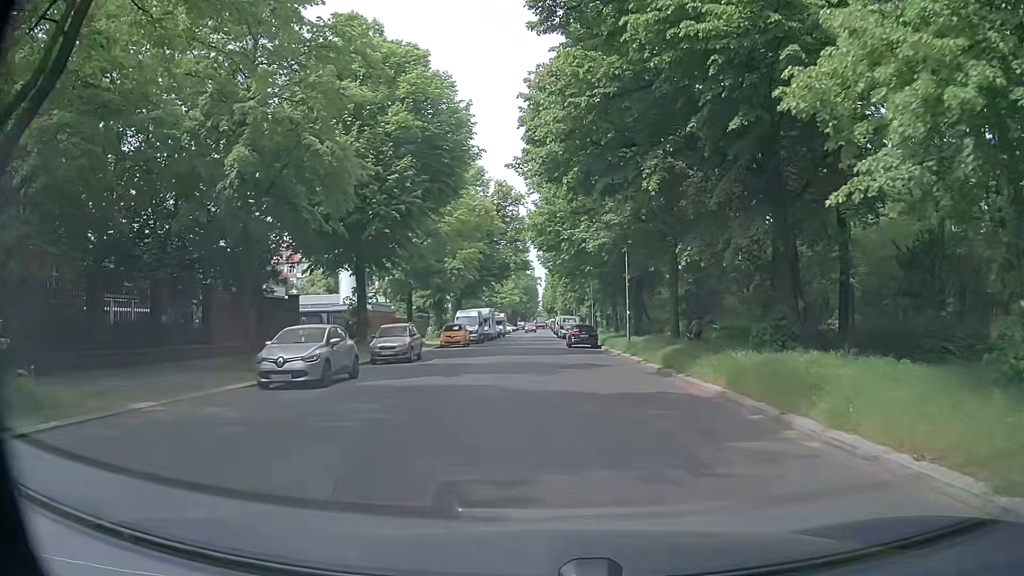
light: Day
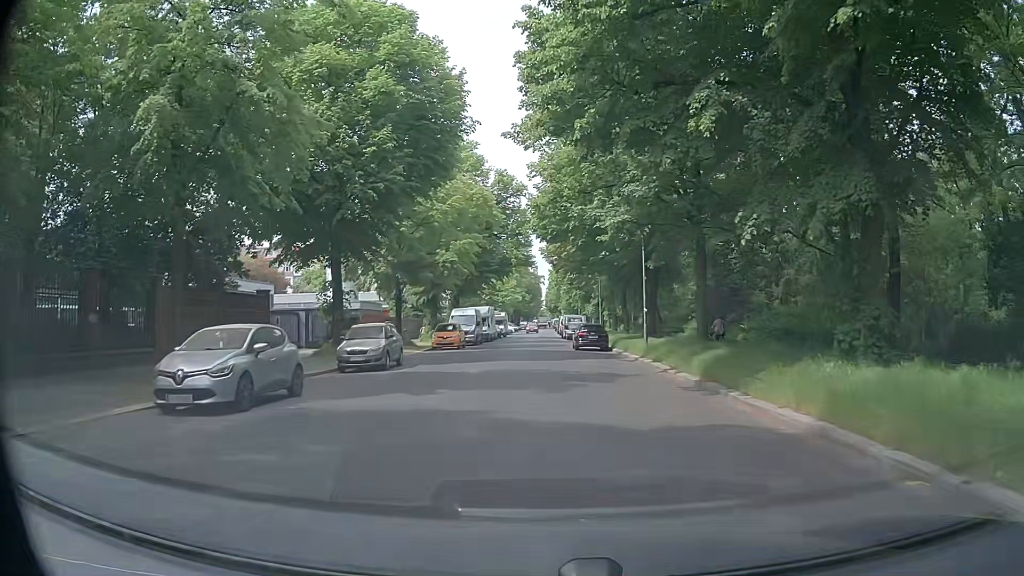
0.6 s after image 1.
(0.0, +4.6) m; 0°
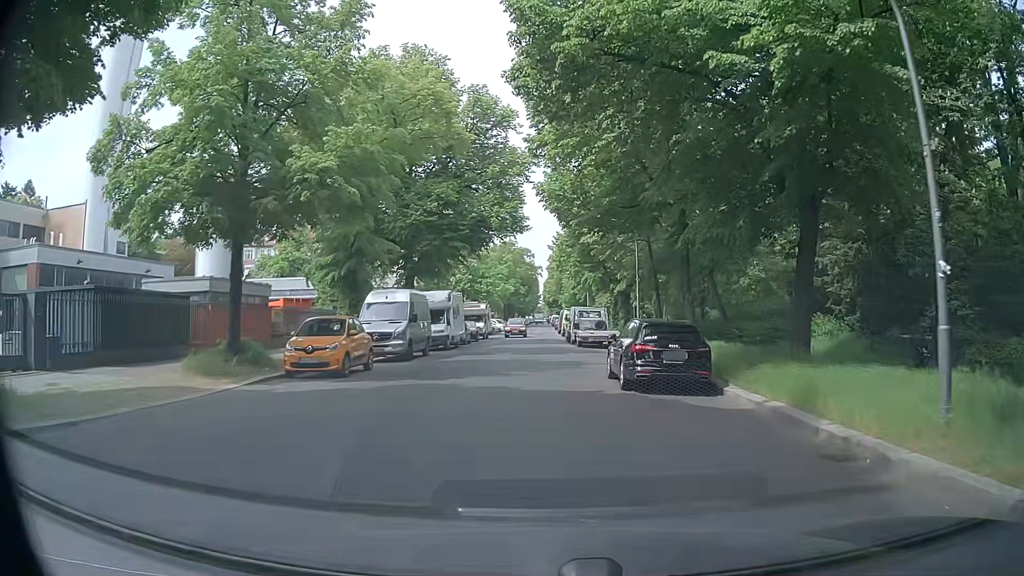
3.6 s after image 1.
(0.0, +22.4) m; -1°
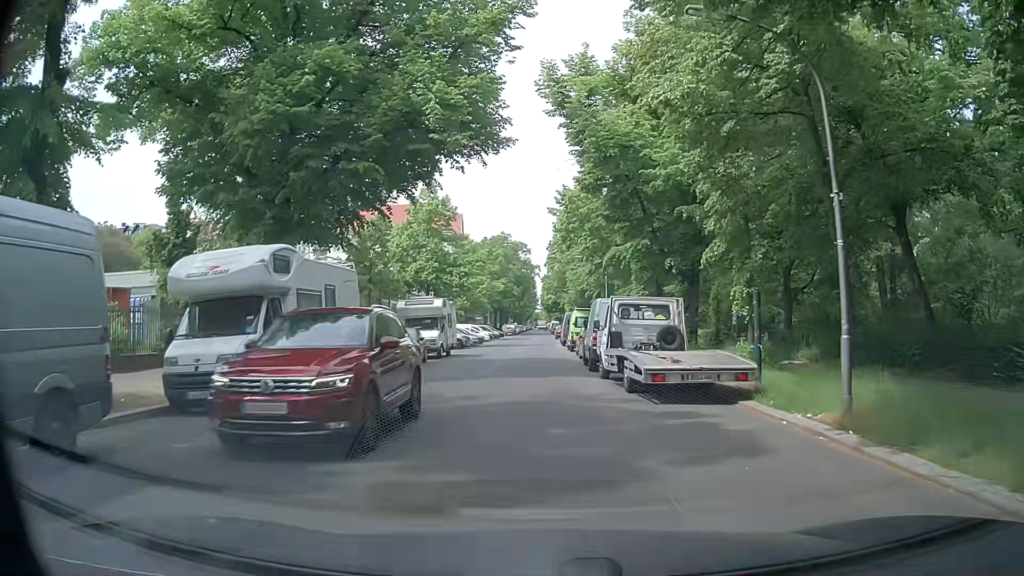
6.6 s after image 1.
(+0.4, +22.1) m; 0°
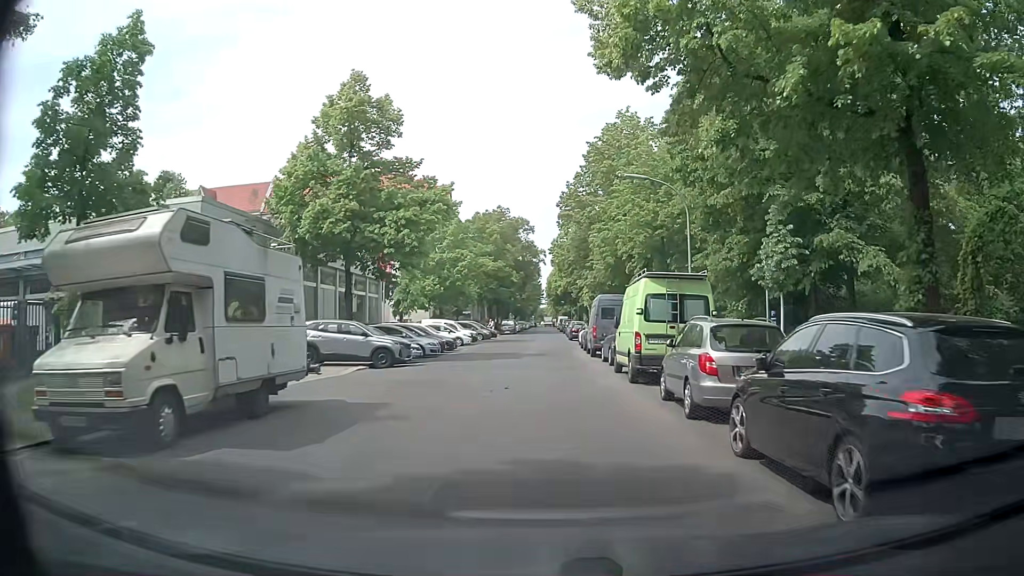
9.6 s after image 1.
(-0.2, +24.5) m; -1°
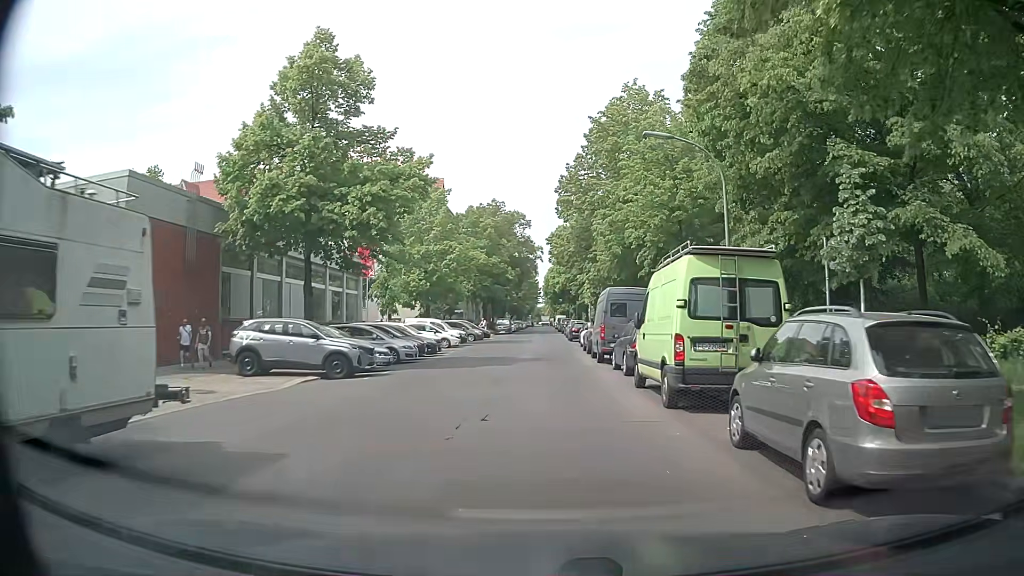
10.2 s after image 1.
(+0.1, +5.0) m; +1°
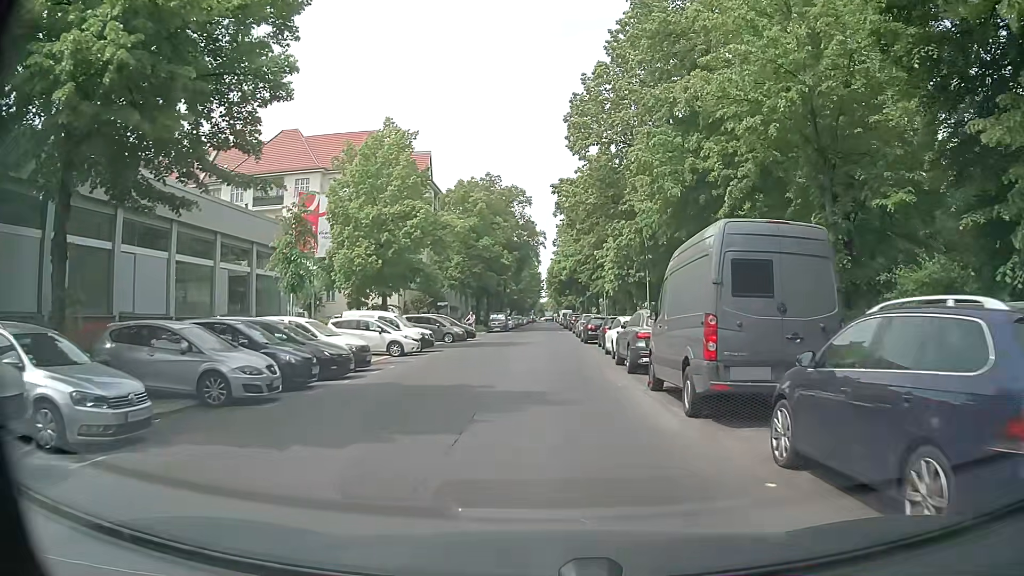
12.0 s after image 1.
(-0.1, +14.5) m; 0°
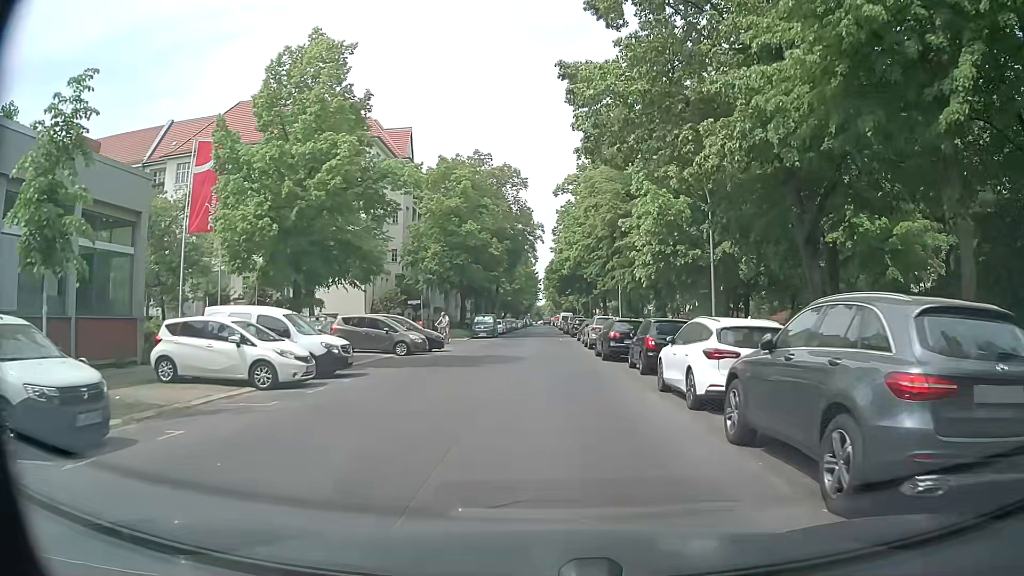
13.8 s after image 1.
(-0.1, +12.7) m; 0°
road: residential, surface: asphalt
(0, +10) (0, +20) (0, +30) (0, +40) (0, +50) (0, +60) (0, +70) (0, +80) (0, +90) (0, +100) m
